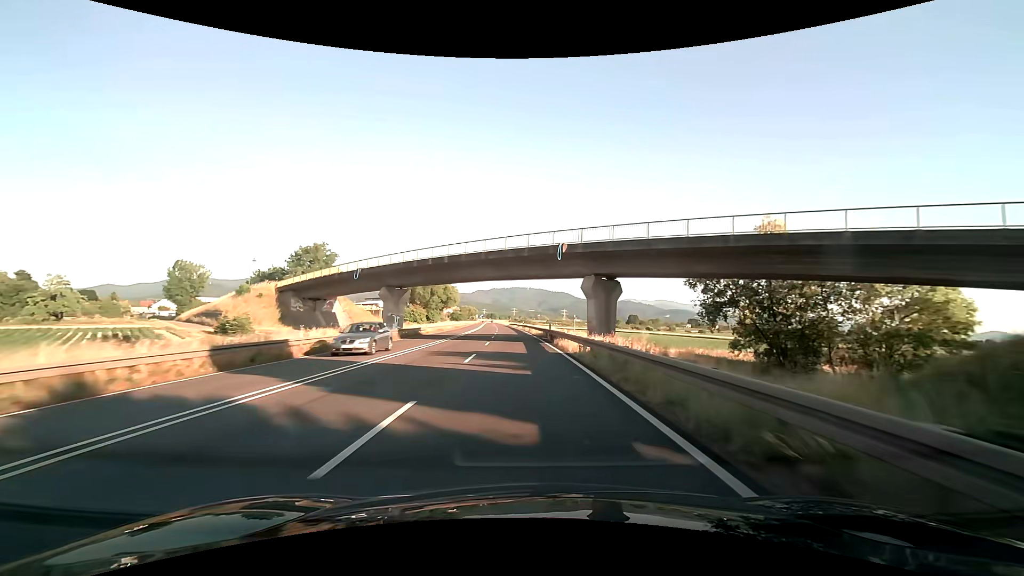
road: trunk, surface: asphalt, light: Day
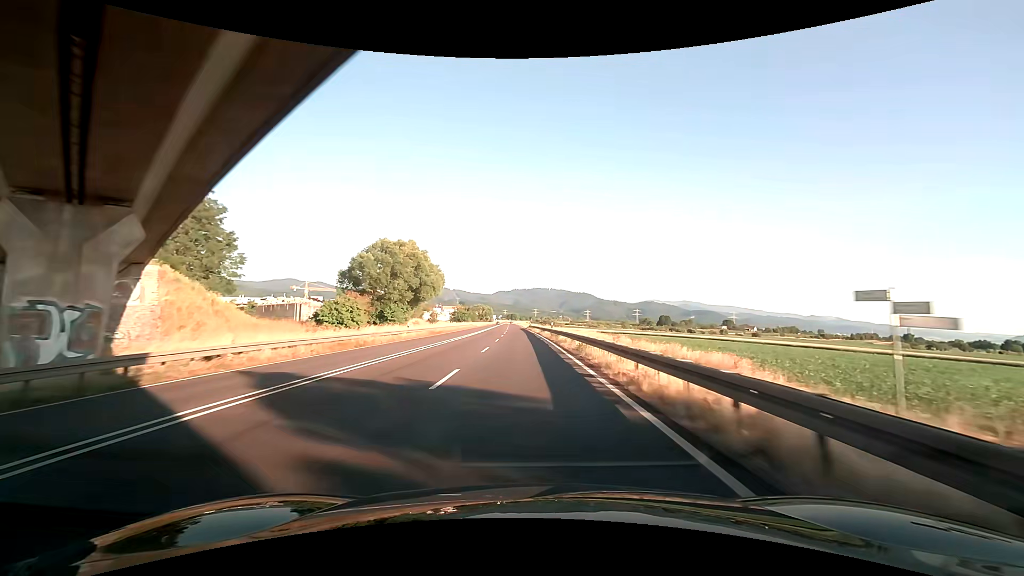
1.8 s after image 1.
(-1.1, +42.6) m; -3°
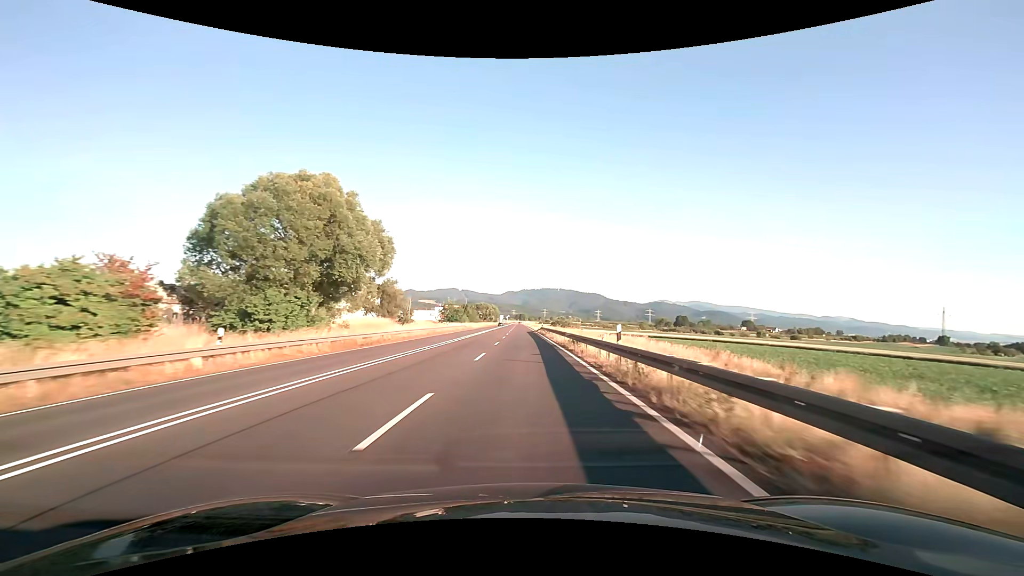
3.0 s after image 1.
(-0.2, +28.9) m; -1°
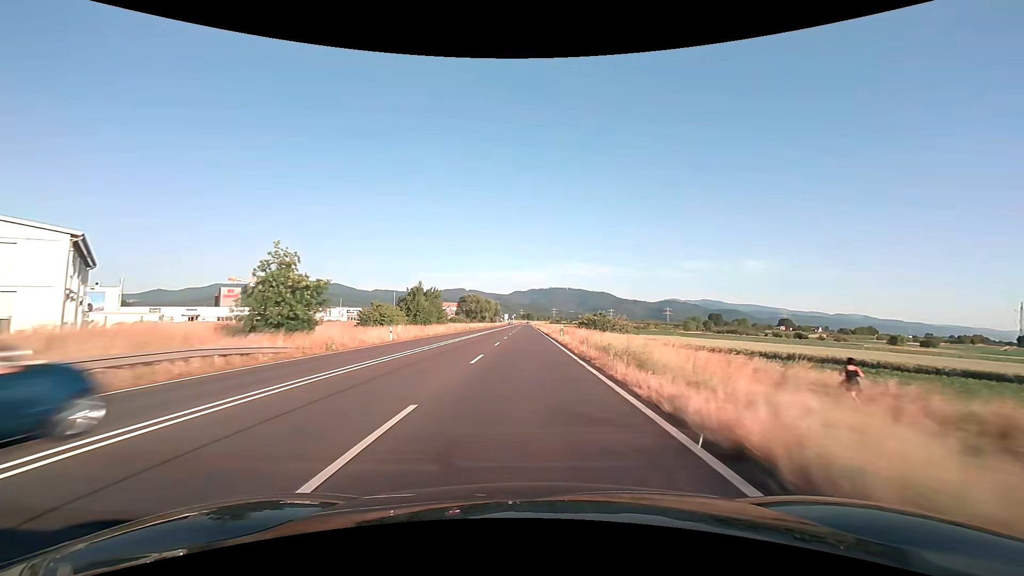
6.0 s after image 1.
(-0.7, +73.8) m; -1°
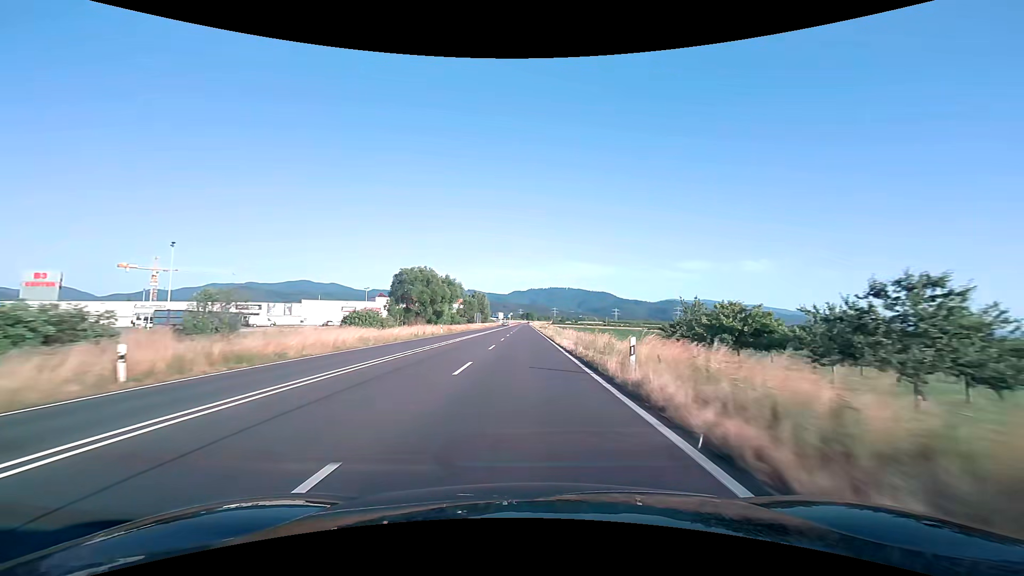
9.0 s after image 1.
(-0.1, +75.7) m; 0°
